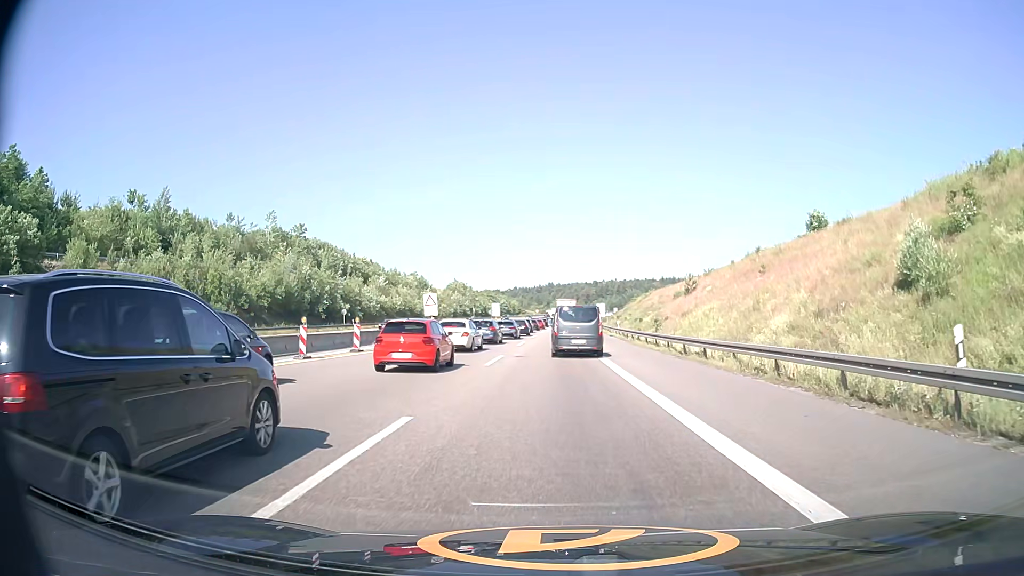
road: motorway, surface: asphalt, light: Day
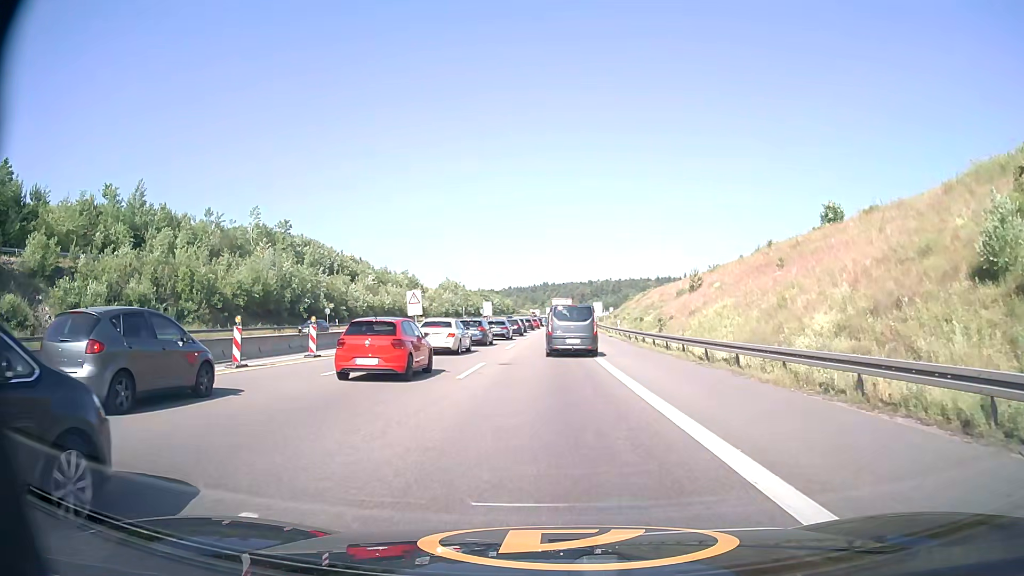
(0.0, +5.1) m; 0°
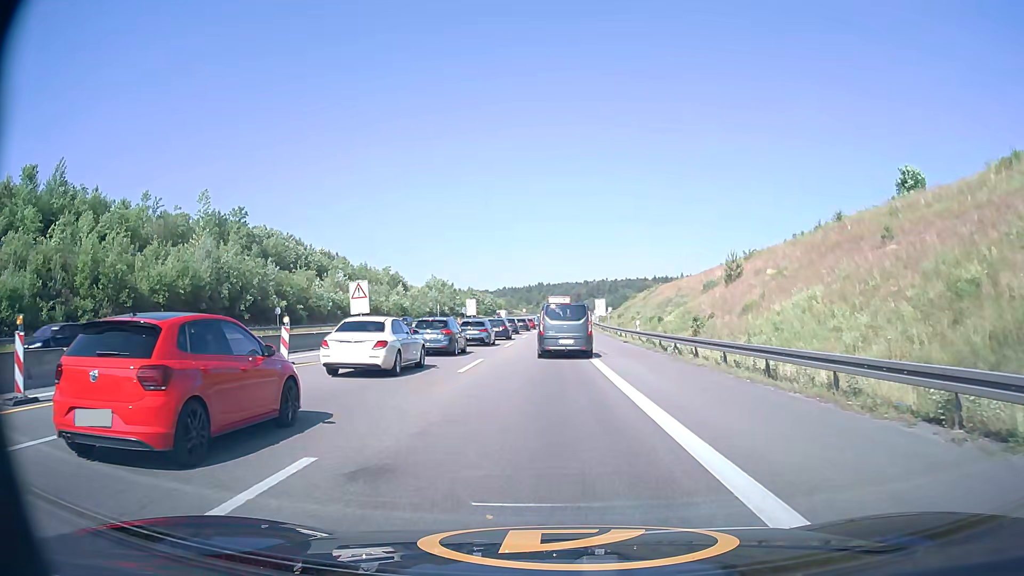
(+0.1, +15.6) m; +1°
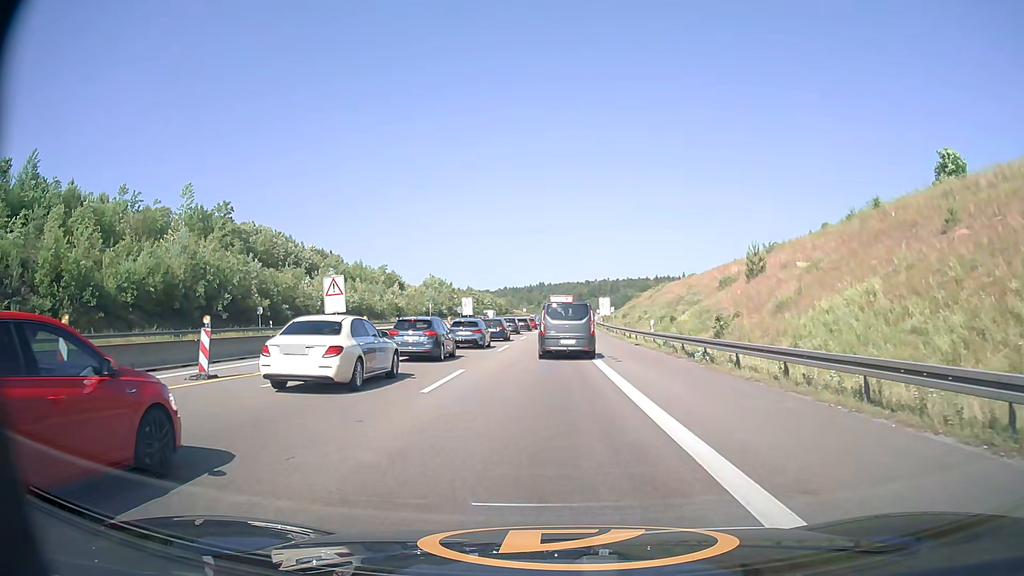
(0.0, +5.3) m; 0°
